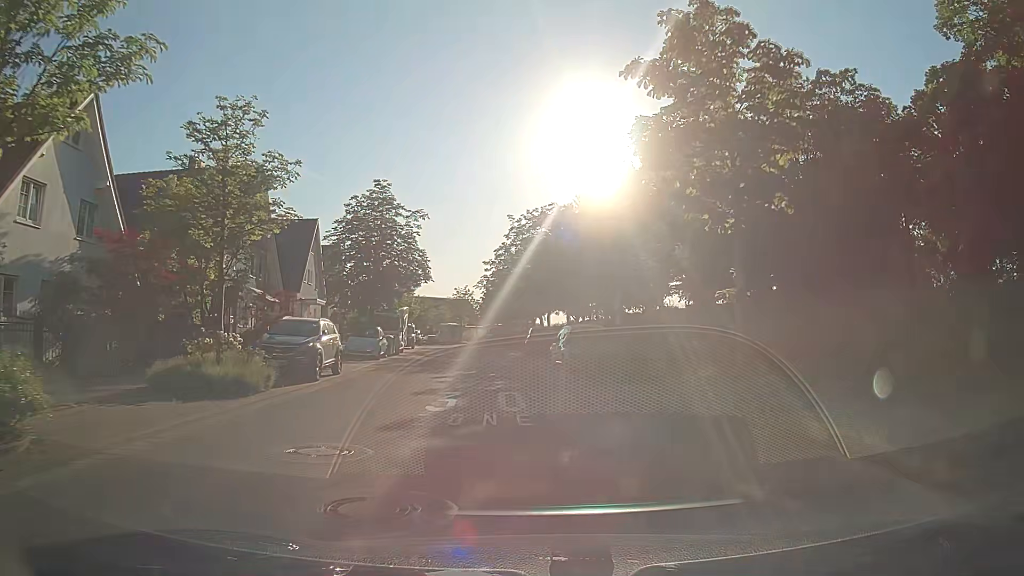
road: residential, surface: asphalt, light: Day
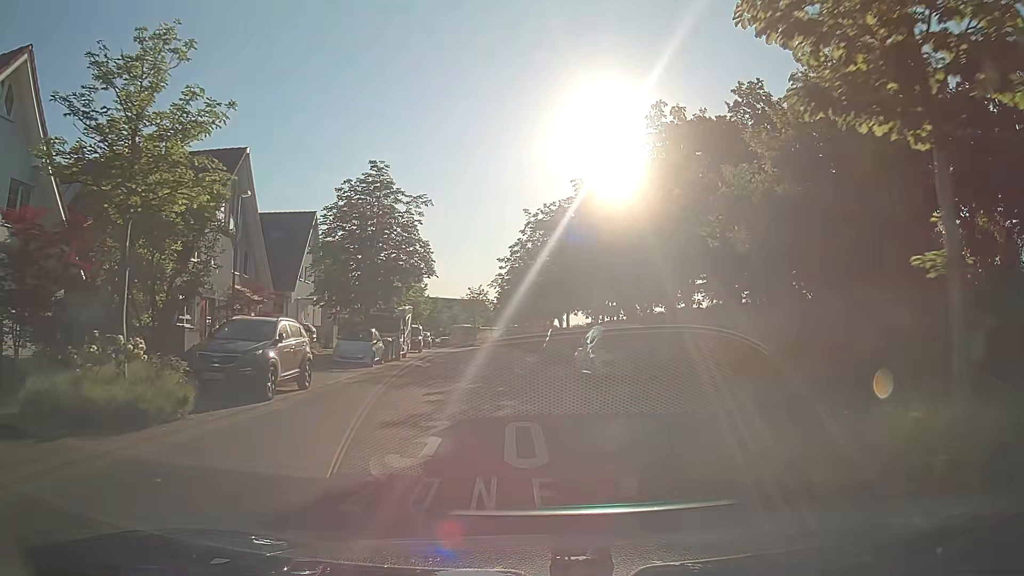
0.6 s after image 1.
(-0.1, +4.5) m; -2°
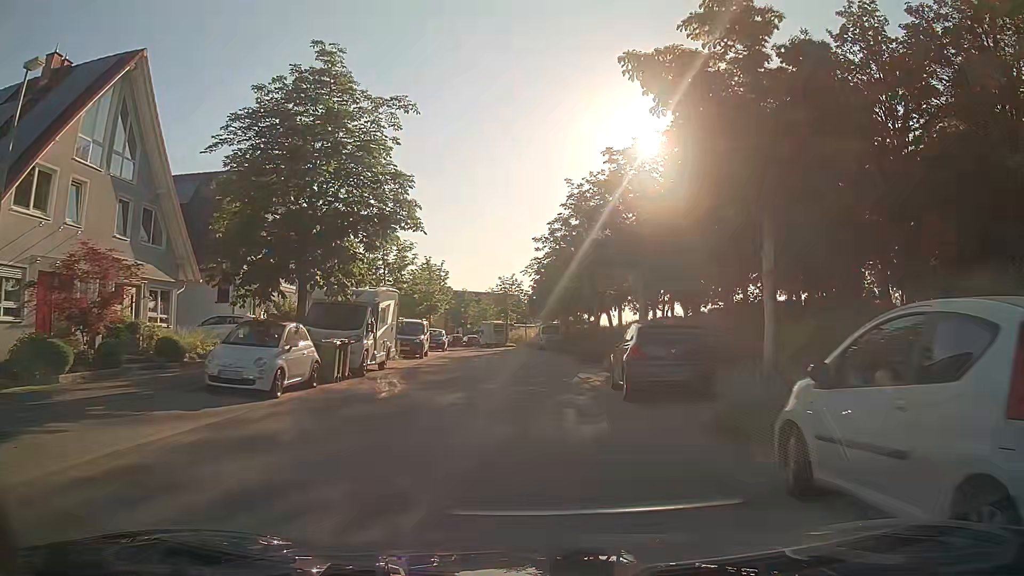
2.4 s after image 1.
(-0.5, +13.4) m; -4°
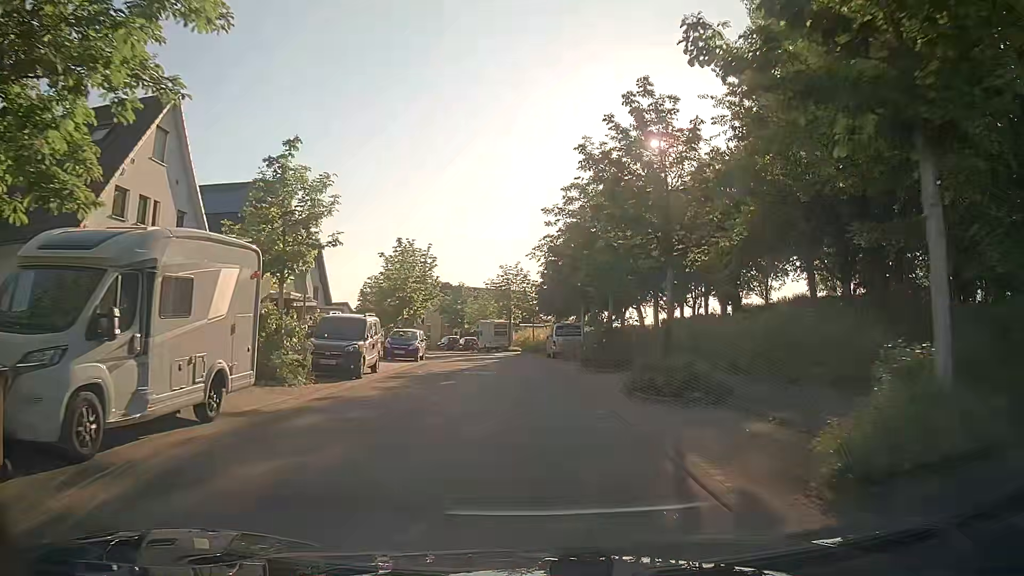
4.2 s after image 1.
(0.0, +13.3) m; 0°
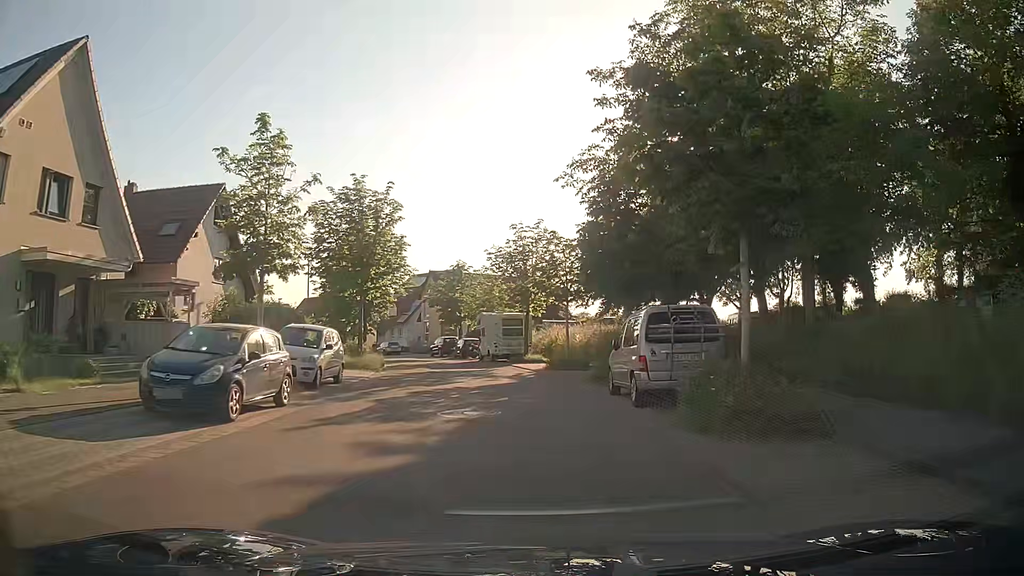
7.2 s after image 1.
(-0.6, +21.9) m; -3°
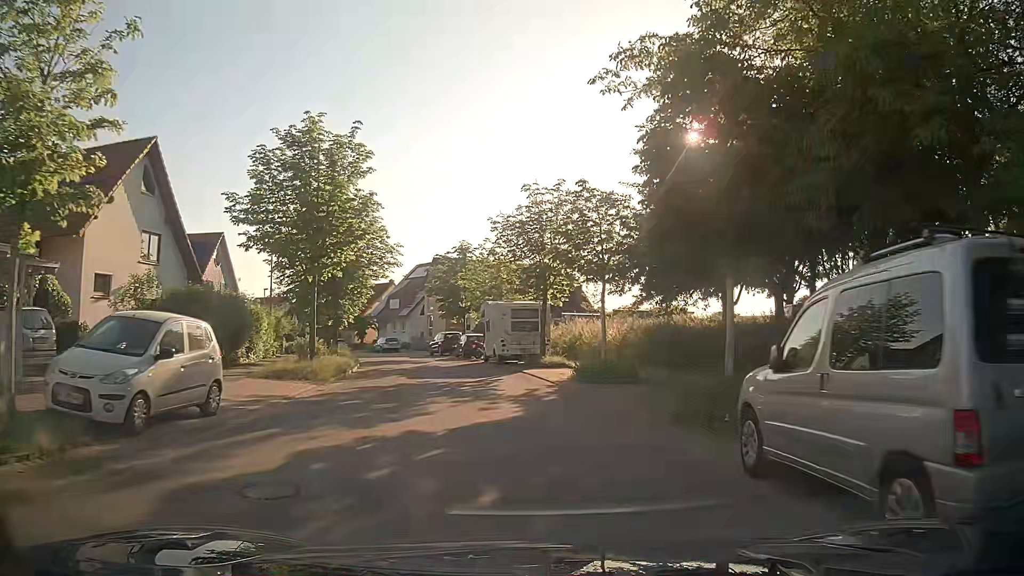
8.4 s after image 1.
(-0.1, +8.8) m; -1°
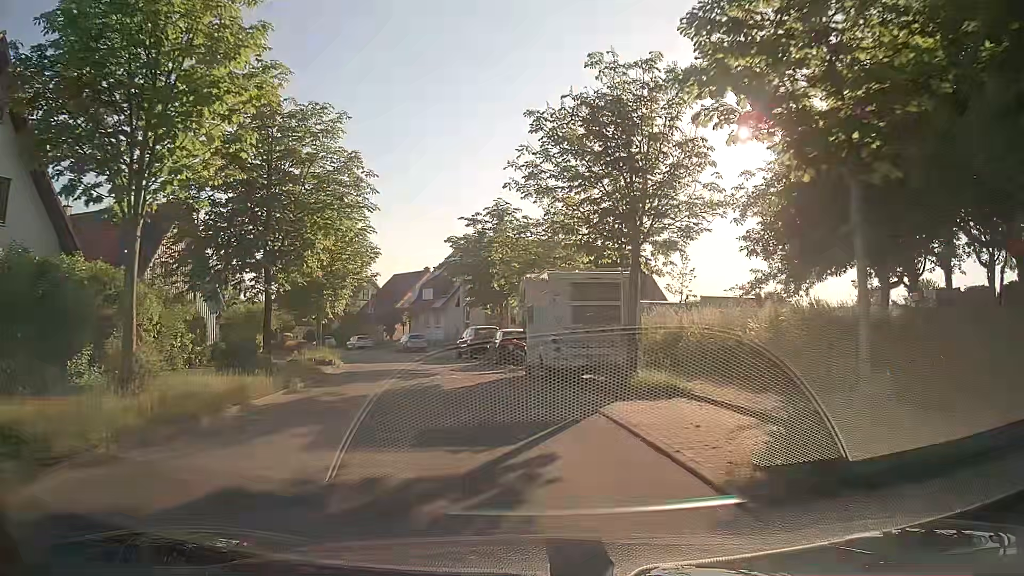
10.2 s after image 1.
(-0.4, +13.1) m; -5°
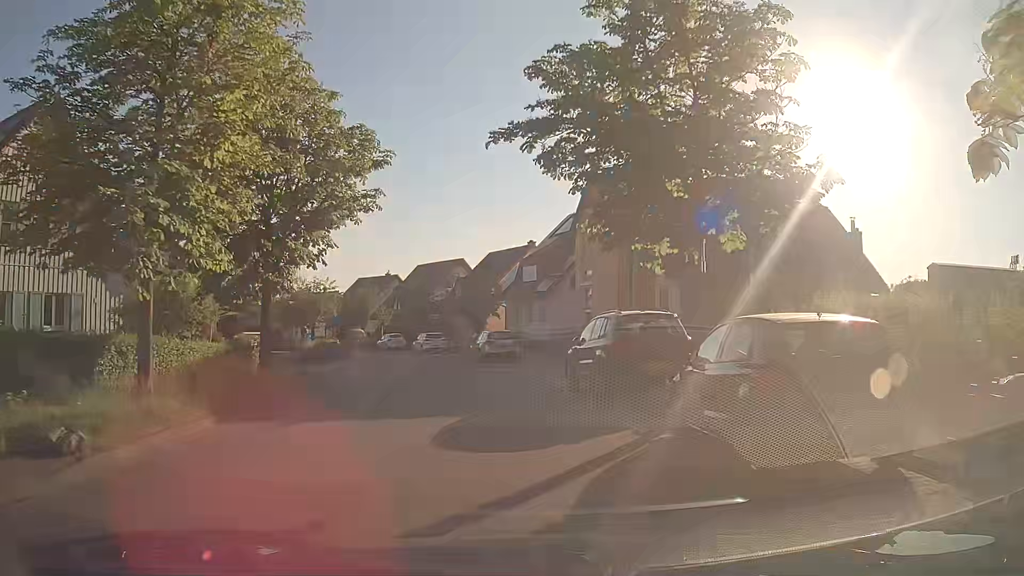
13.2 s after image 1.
(-1.6, +21.6) m; -8°
(0, +10) (-2, +20) (-4, +30) (-7, +39) (-10, +49) (-14, +58) (-19, +66) (-25, +75) (-31, +82) (-38, +90) m
